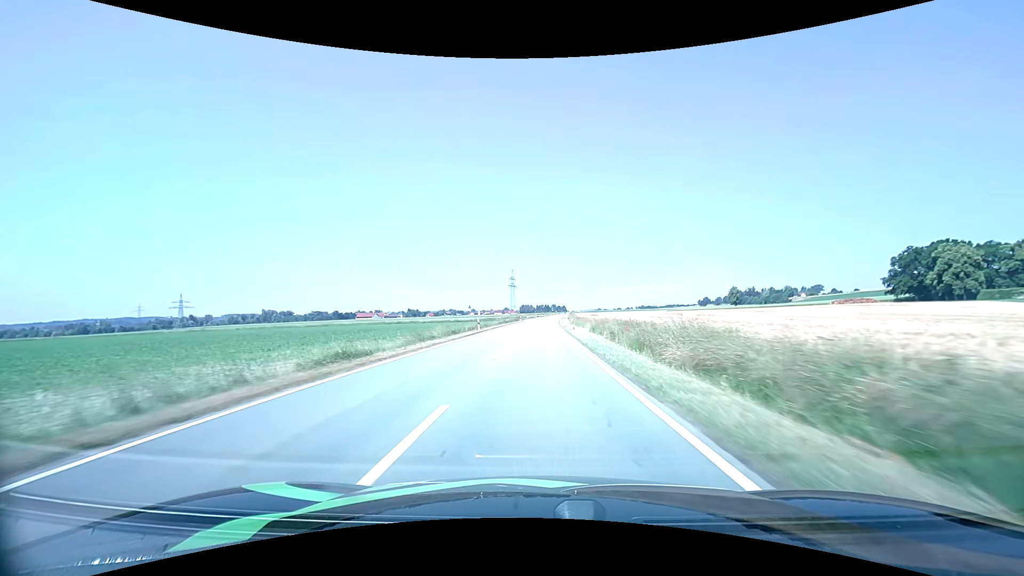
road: tertiary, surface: asphalt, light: Day
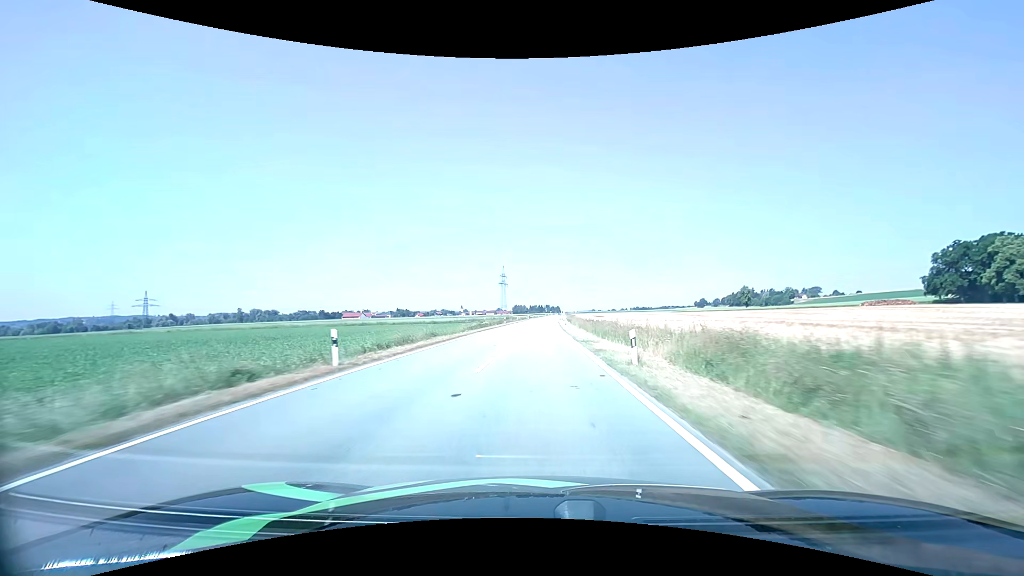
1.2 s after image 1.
(+0.2, +28.9) m; +1°
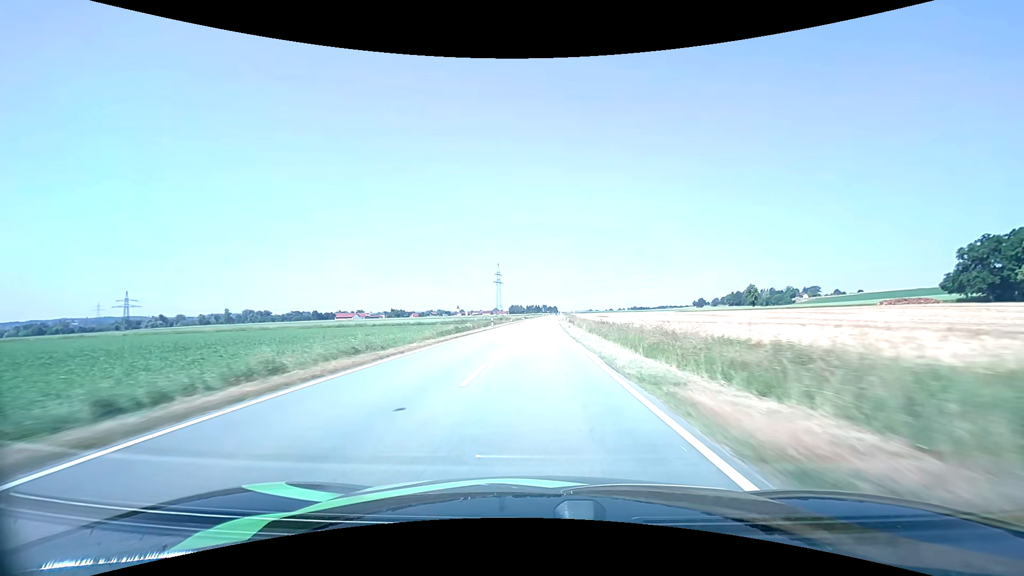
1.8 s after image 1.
(+0.1, +14.3) m; 0°
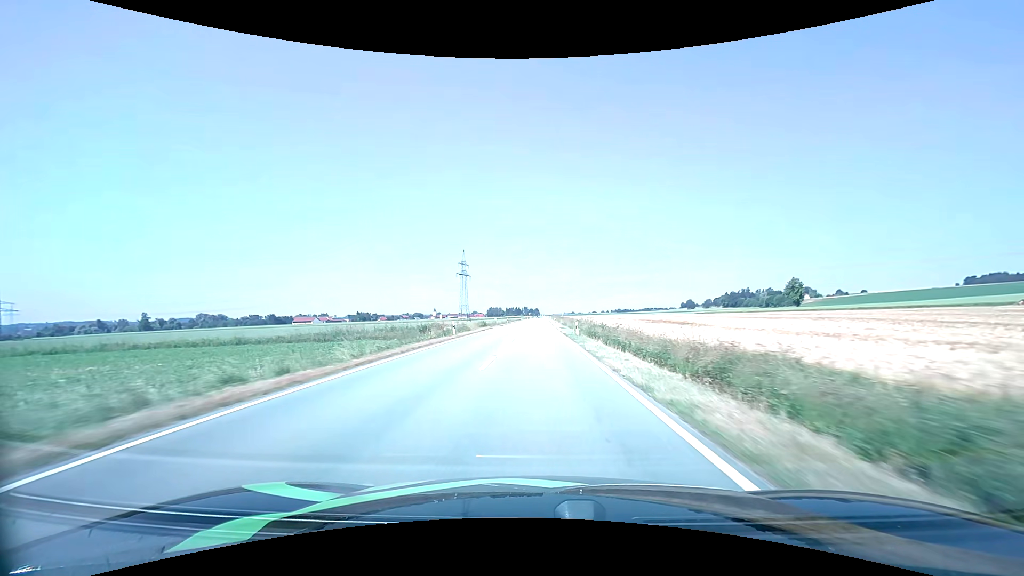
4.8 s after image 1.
(+1.1, +71.5) m; +2°
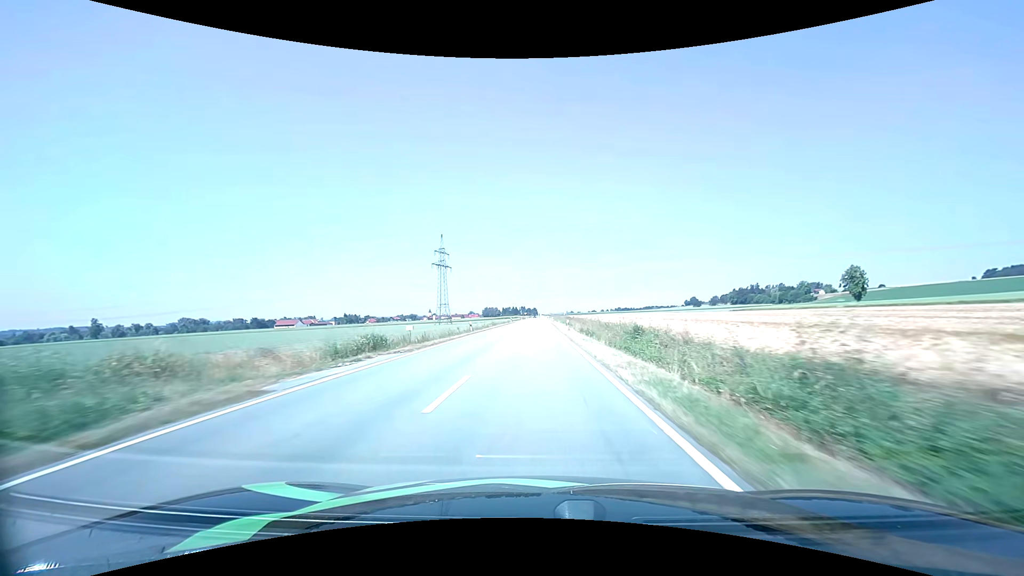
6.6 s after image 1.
(+0.3, +43.1) m; 0°
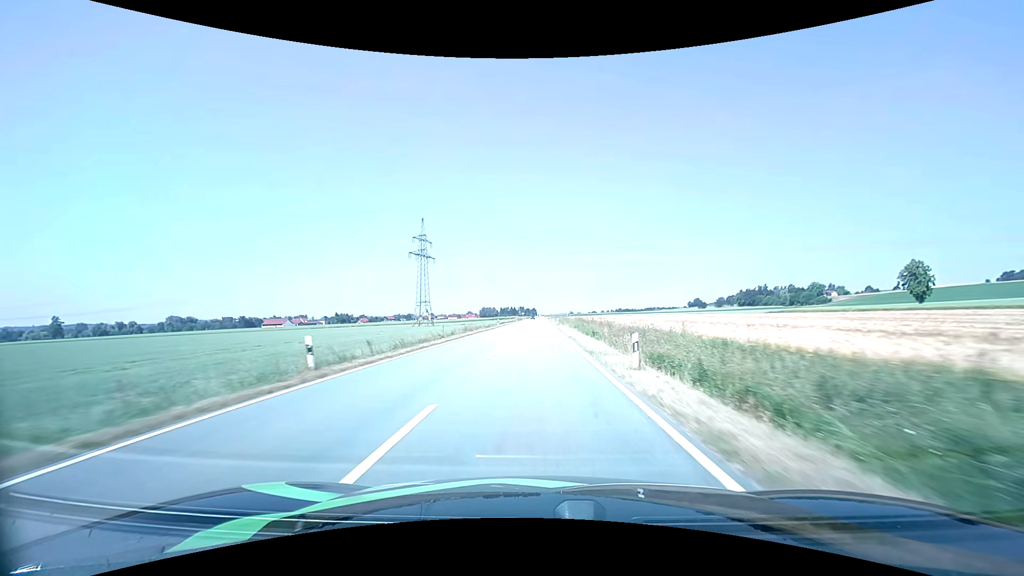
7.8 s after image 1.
(0.0, +28.8) m; 0°
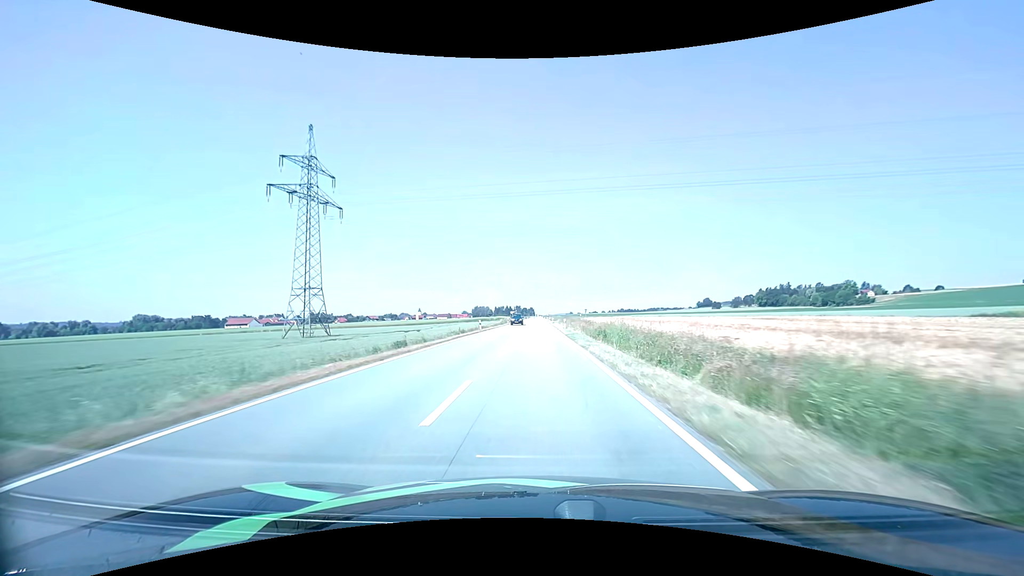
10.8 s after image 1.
(+0.1, +71.4) m; 0°
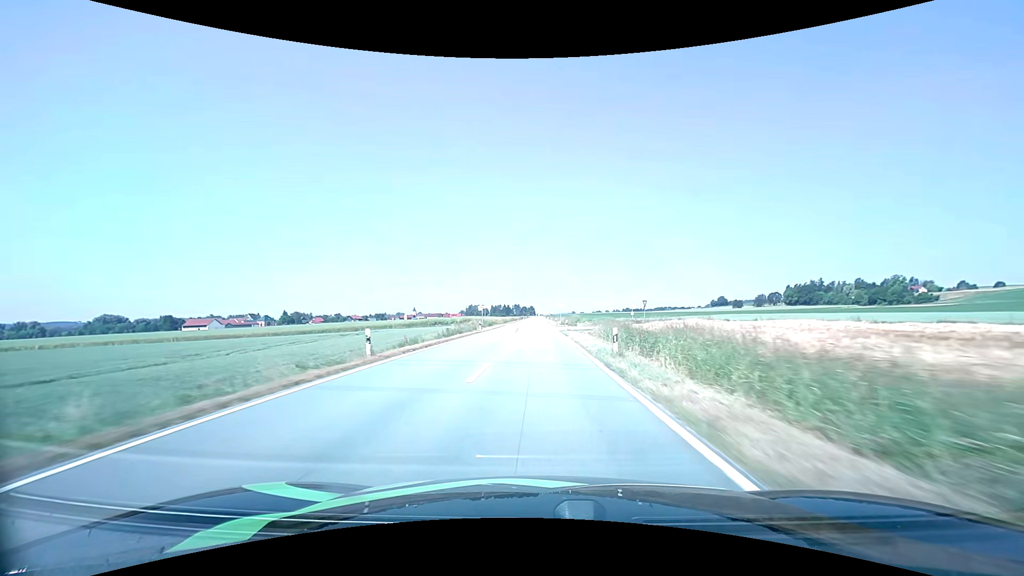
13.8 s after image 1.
(+0.1, +71.0) m; 0°
(0, +10) (0, +20) (0, +30) (0, +40) (0, +50) (0, +60) (0, +70) (0, +80) (0, +90) (0, +100) m
